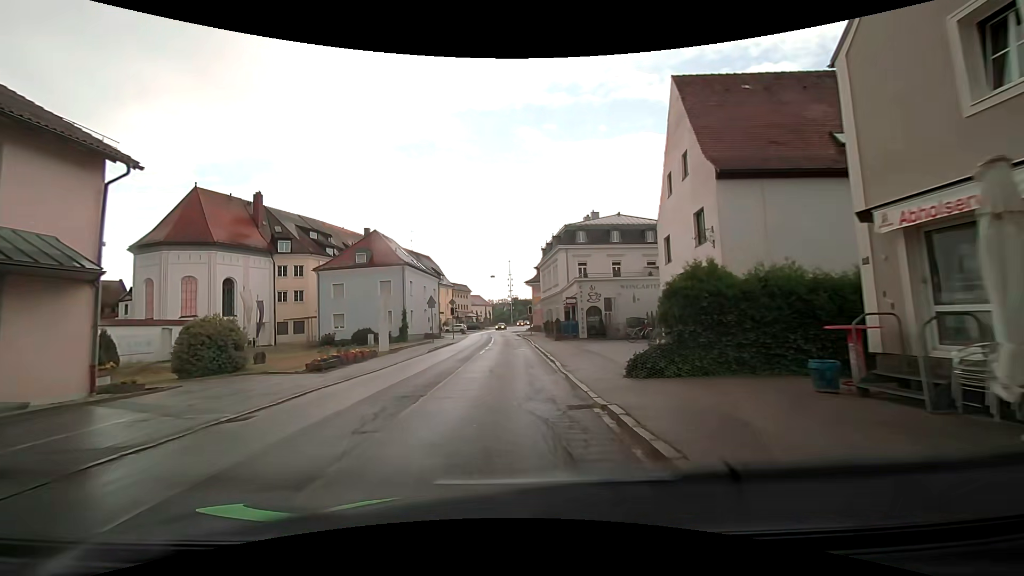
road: secondary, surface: asphalt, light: Day
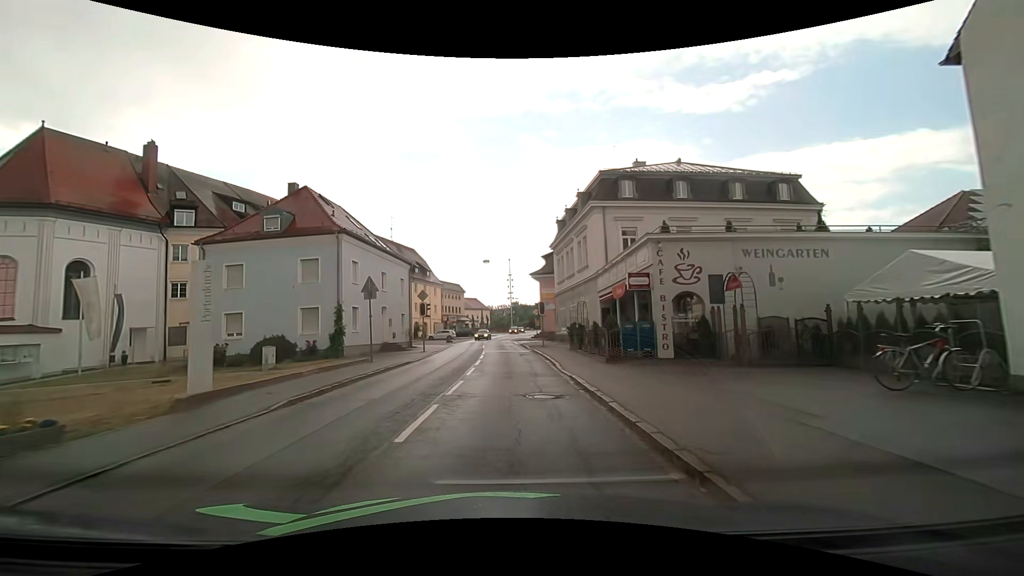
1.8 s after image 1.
(0.0, +18.6) m; 0°
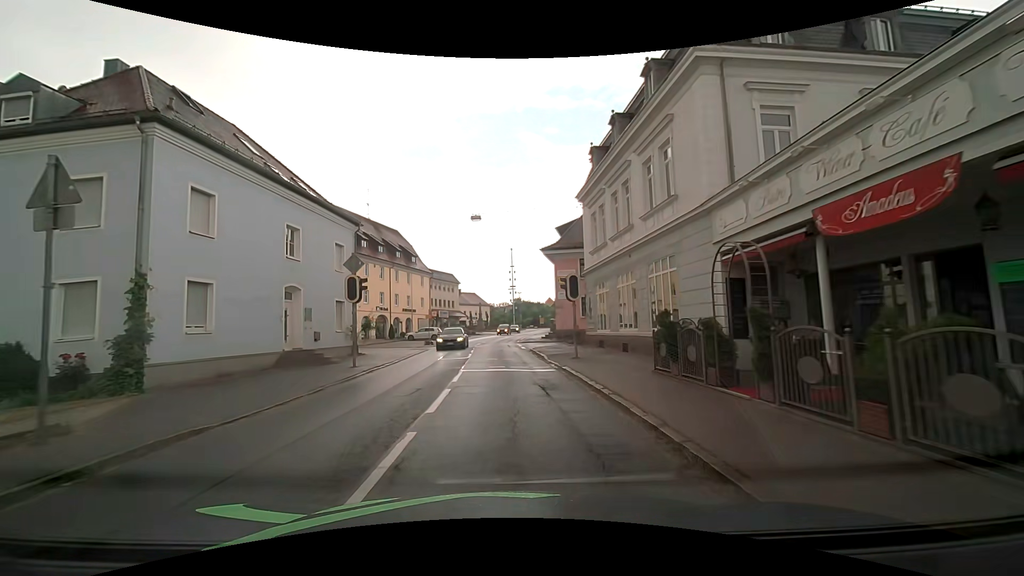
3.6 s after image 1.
(+0.1, +16.0) m; 0°
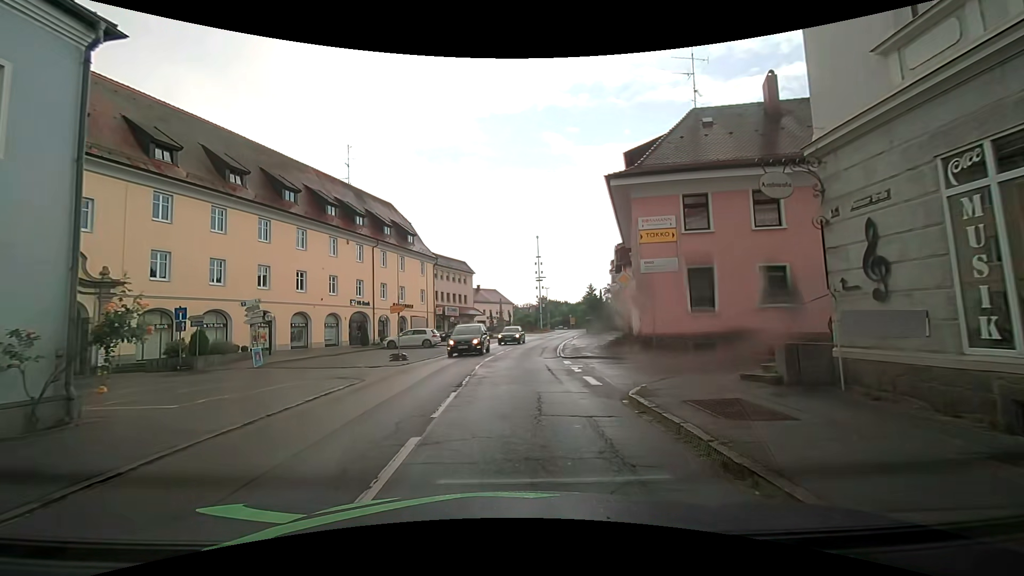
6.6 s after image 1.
(-0.2, +19.1) m; -1°
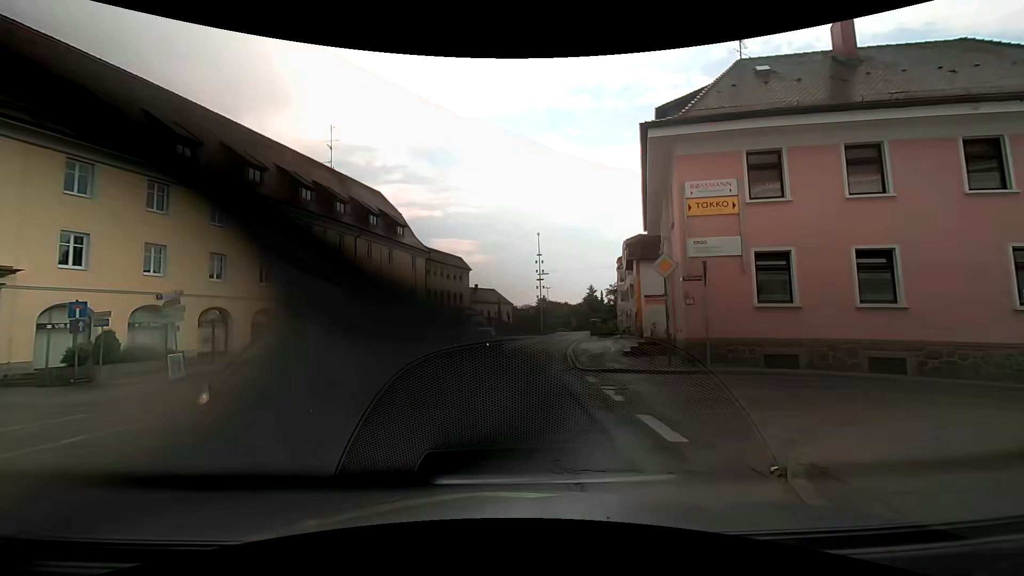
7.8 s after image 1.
(0.0, +5.4) m; +1°
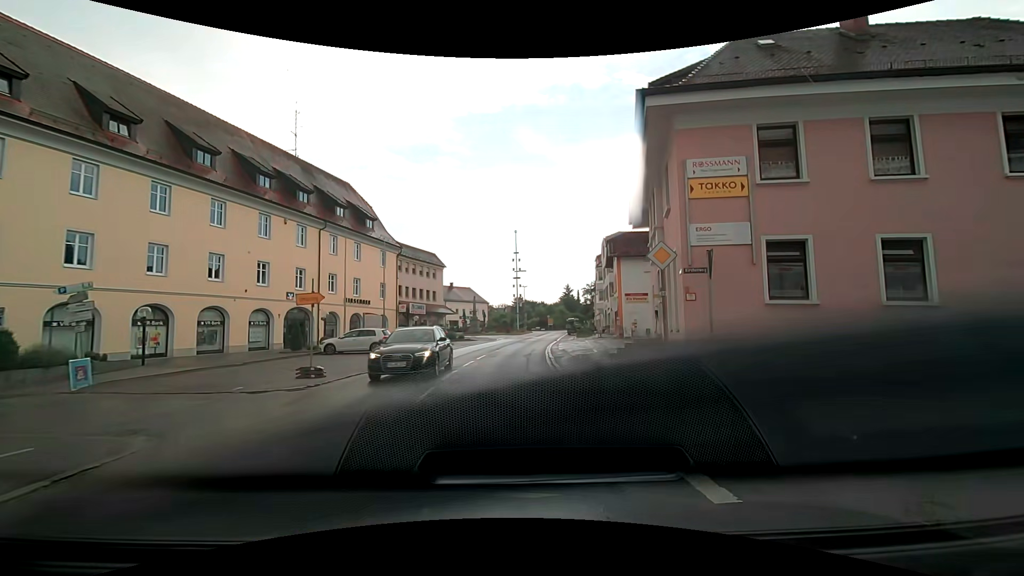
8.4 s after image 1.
(0.0, +2.2) m; 0°
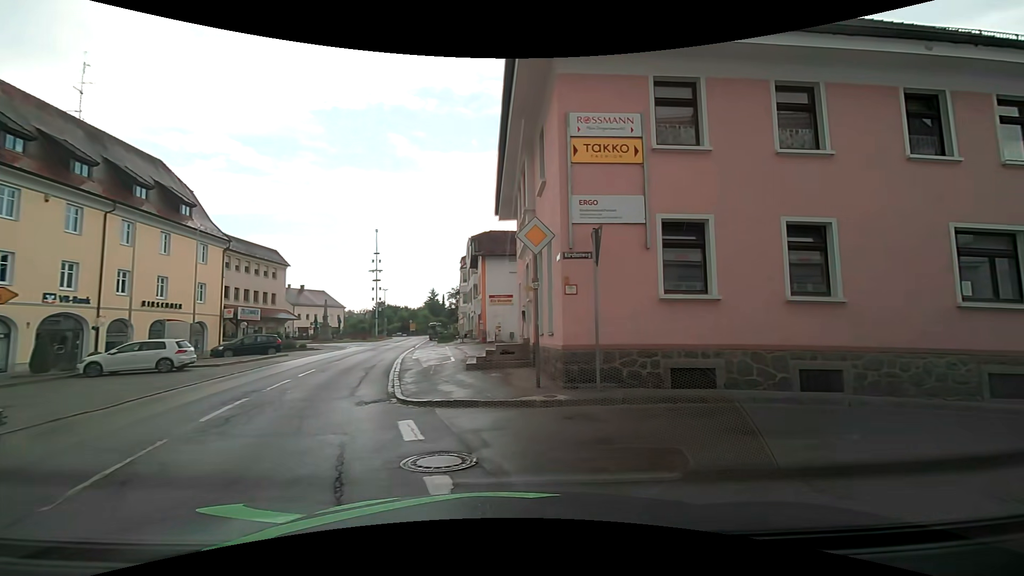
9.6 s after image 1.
(+0.4, +3.8) m; +14°
